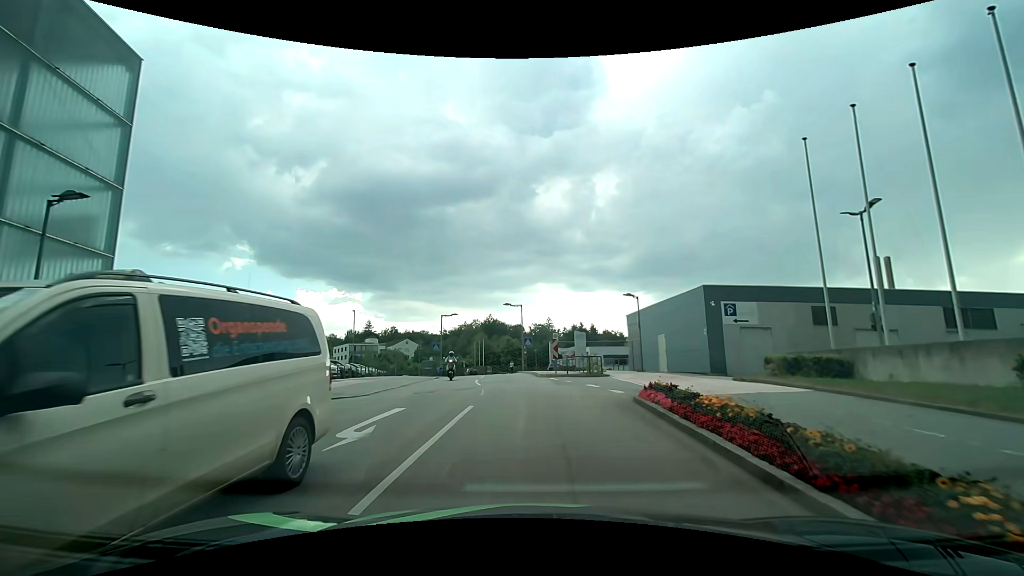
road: residential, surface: asphalt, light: Day
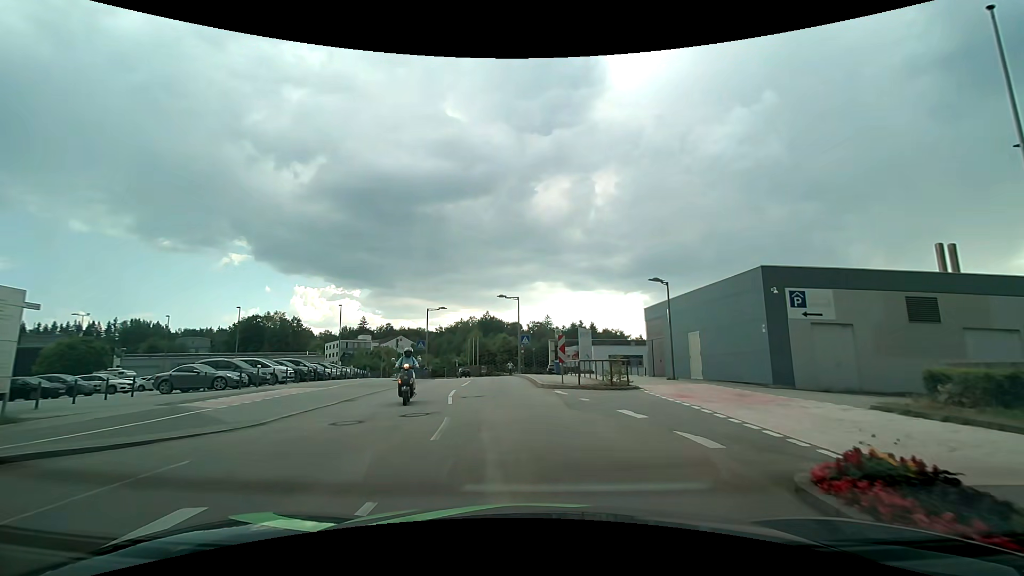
(+0.1, +7.1) m; +1°
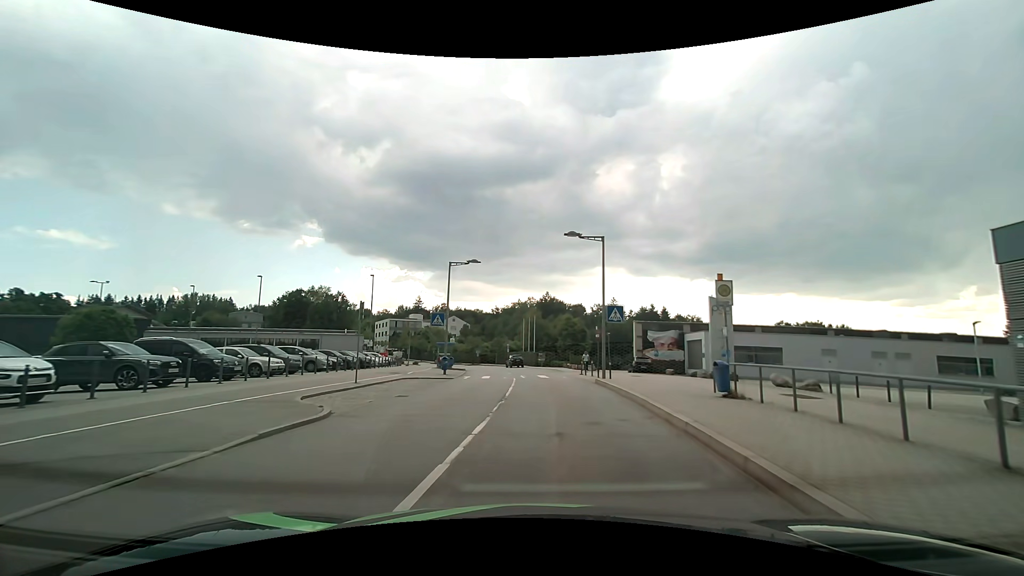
(-1.4, +20.5) m; -7°
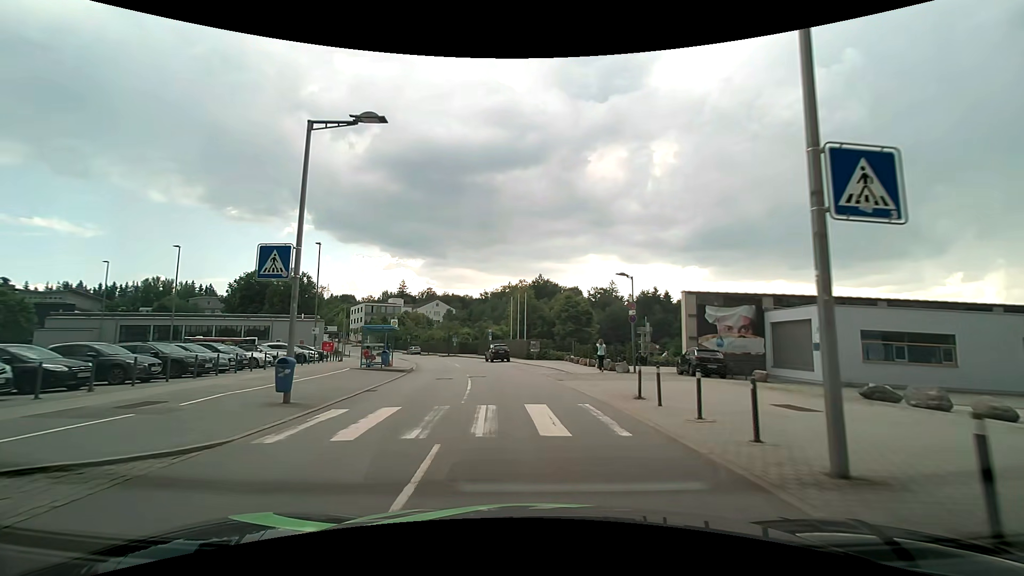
(+0.3, +19.3) m; +1°
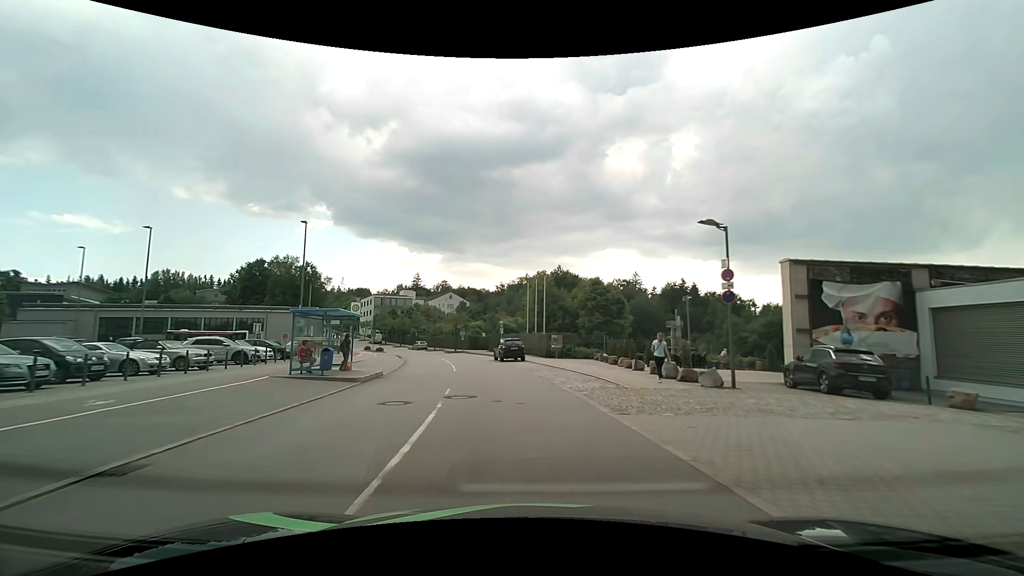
(-0.2, +10.5) m; -2°
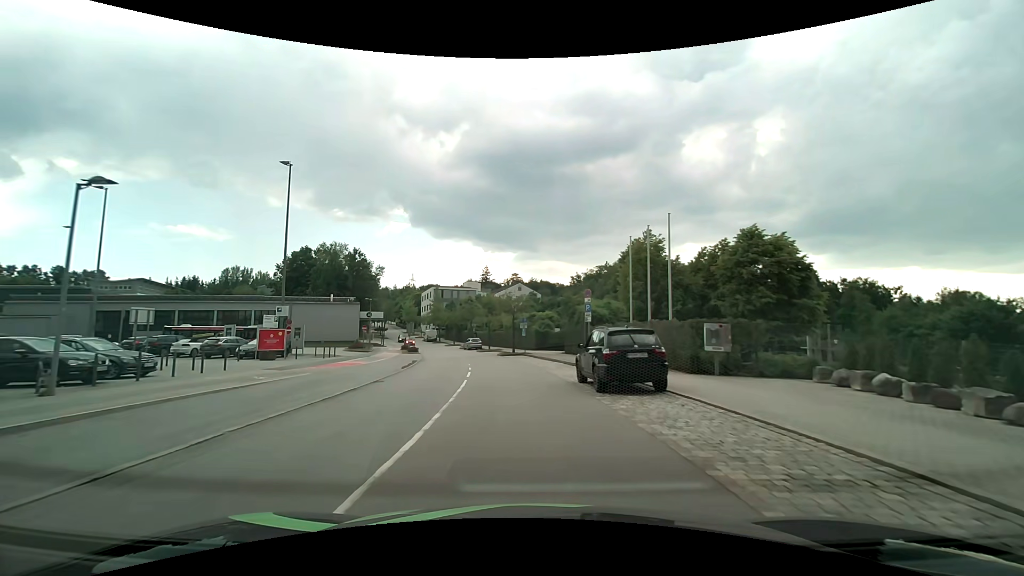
(-1.5, +22.8) m; -8°
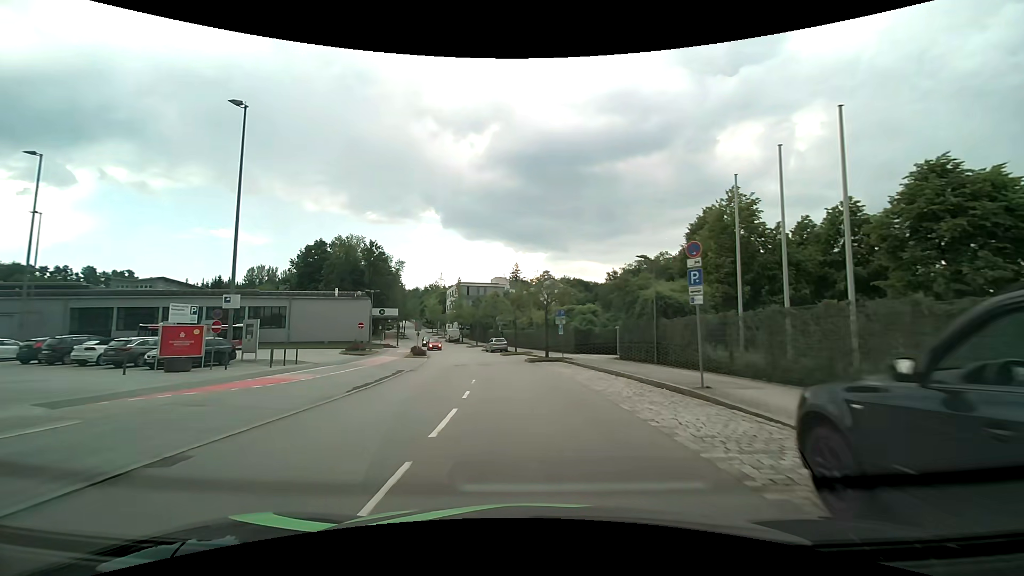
(-0.4, +11.8) m; -4°
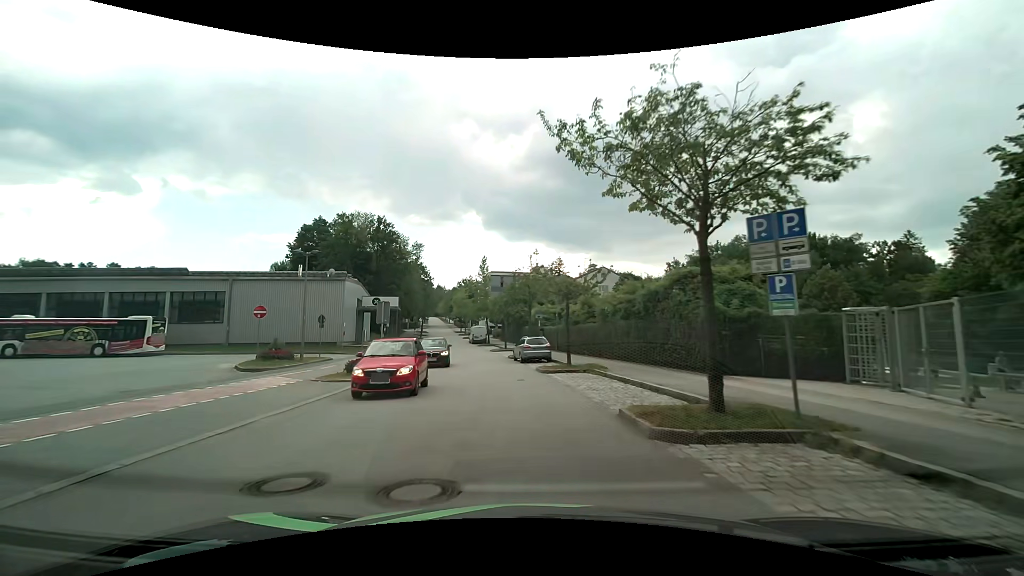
(-1.0, +23.6) m; -5°
(0, +10) (-1, +20) (-2, +30) (-4, +40) (-6, +50) (-8, +59) (-10, +69) (-12, +79) (-14, +89) (-15, +99) m
